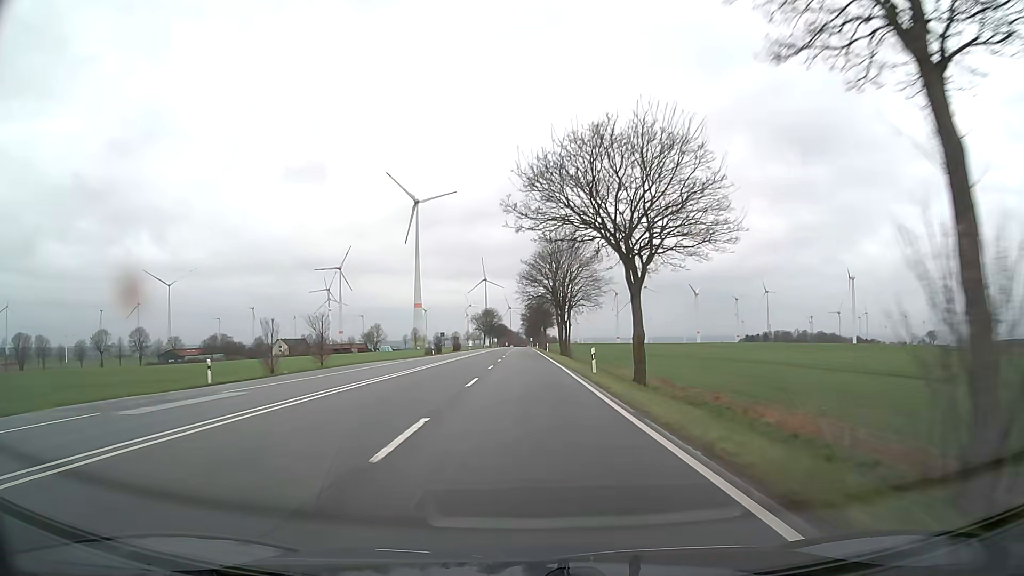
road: primary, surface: asphalt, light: Day
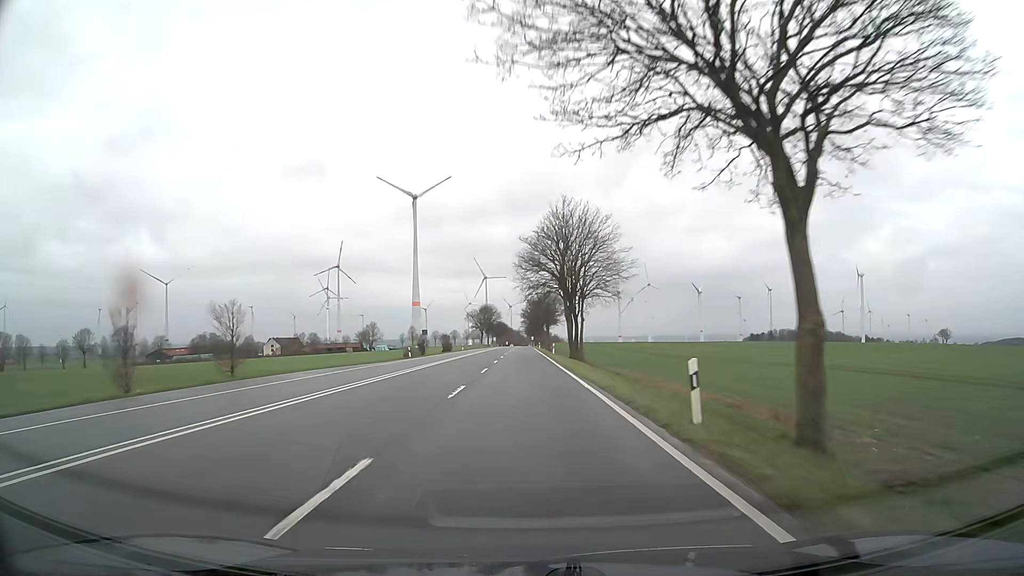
(0.0, +15.9) m; 0°
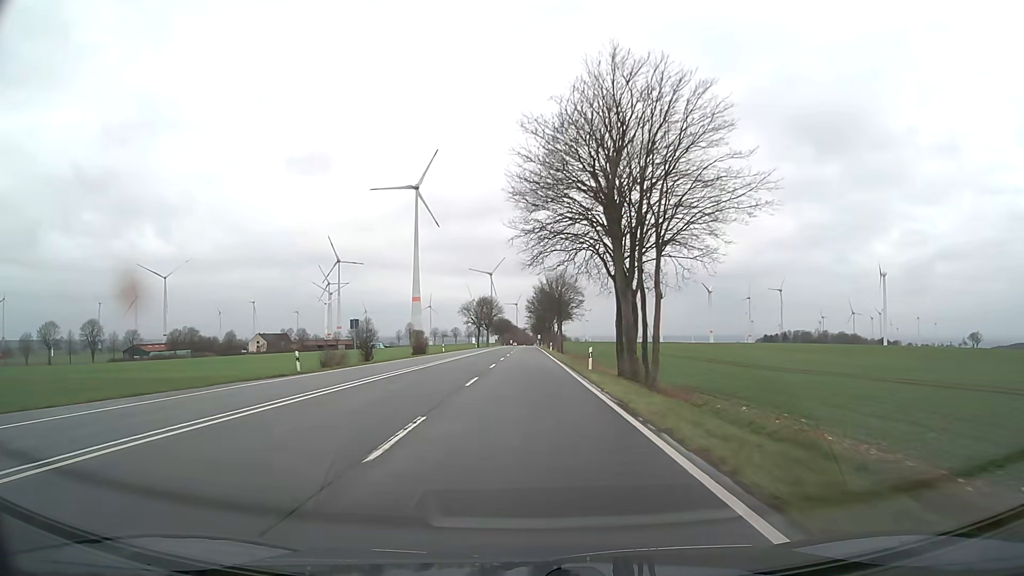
(-0.1, +31.7) m; 0°
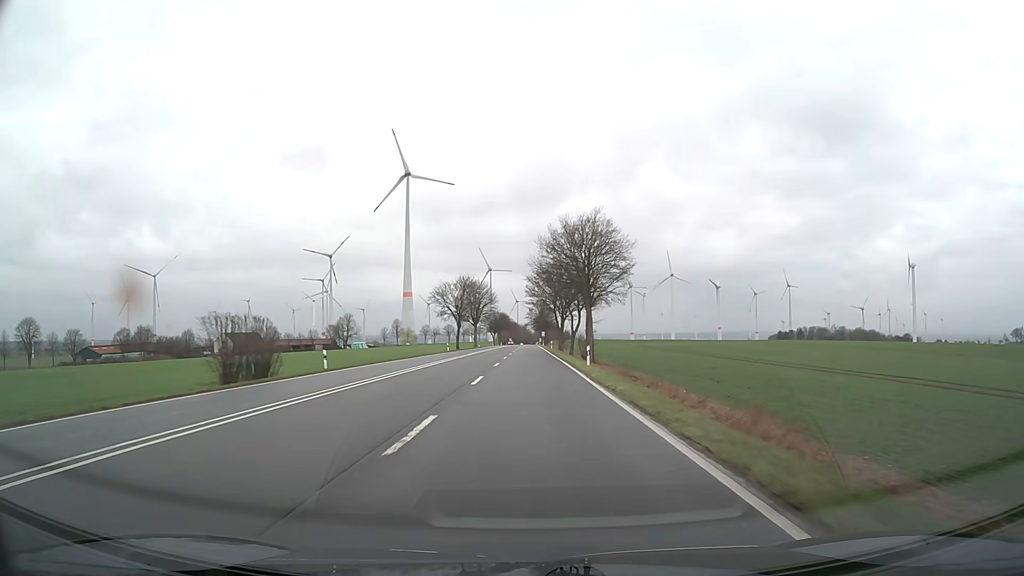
(-0.3, +47.6) m; 0°
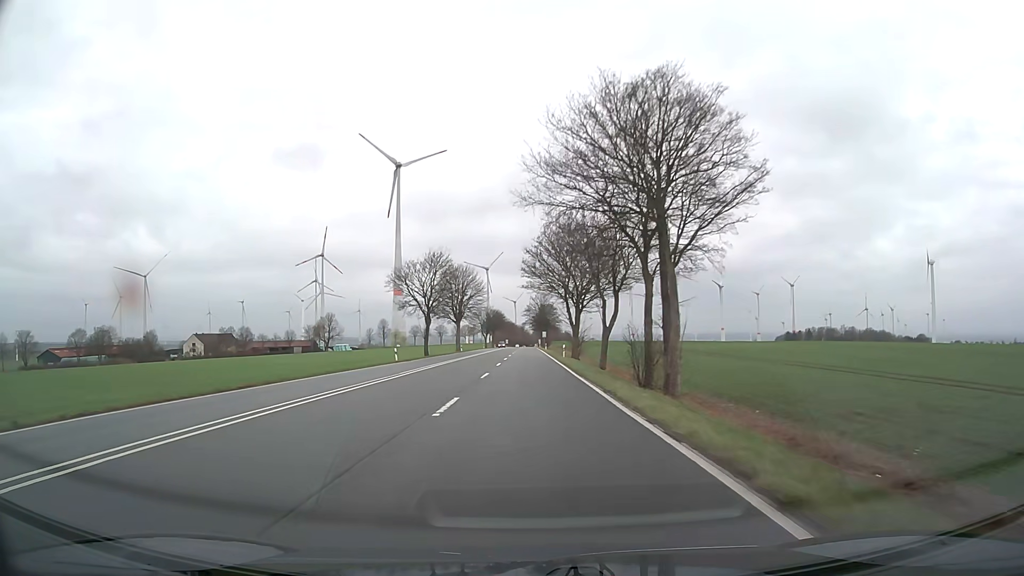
(+0.1, +31.7) m; 0°
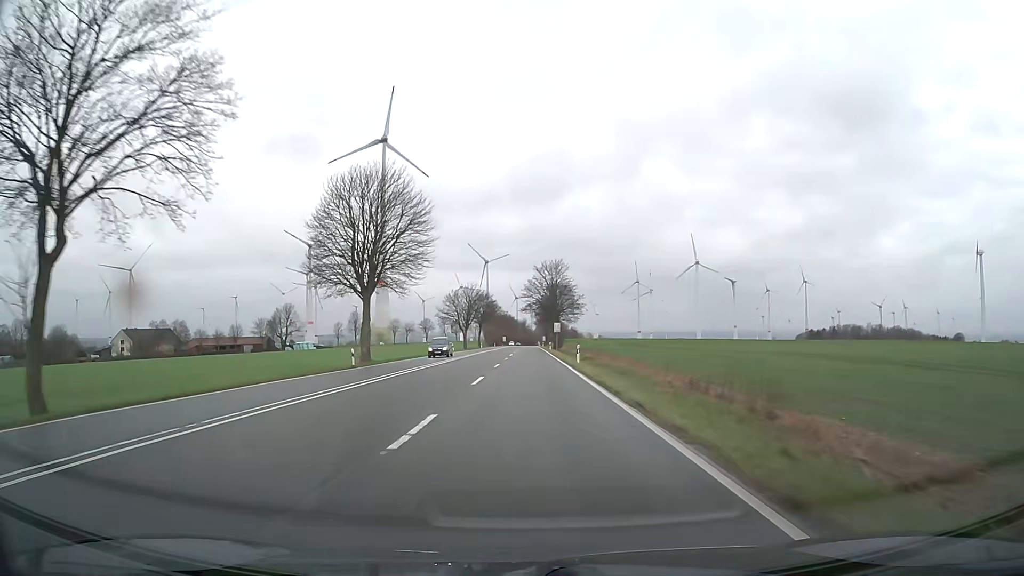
(0.0, +63.4) m; 0°
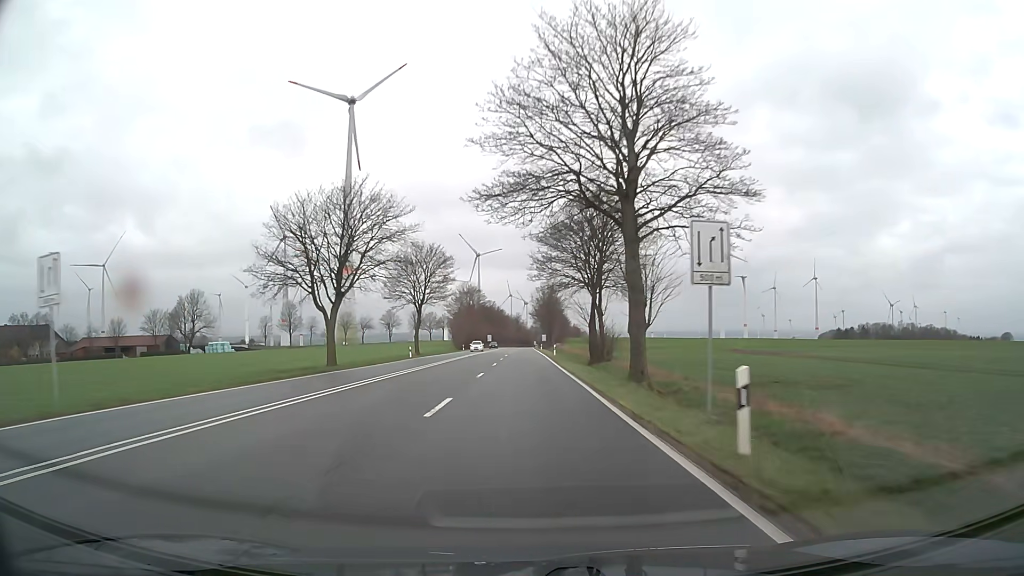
(+0.3, +79.3) m; 0°
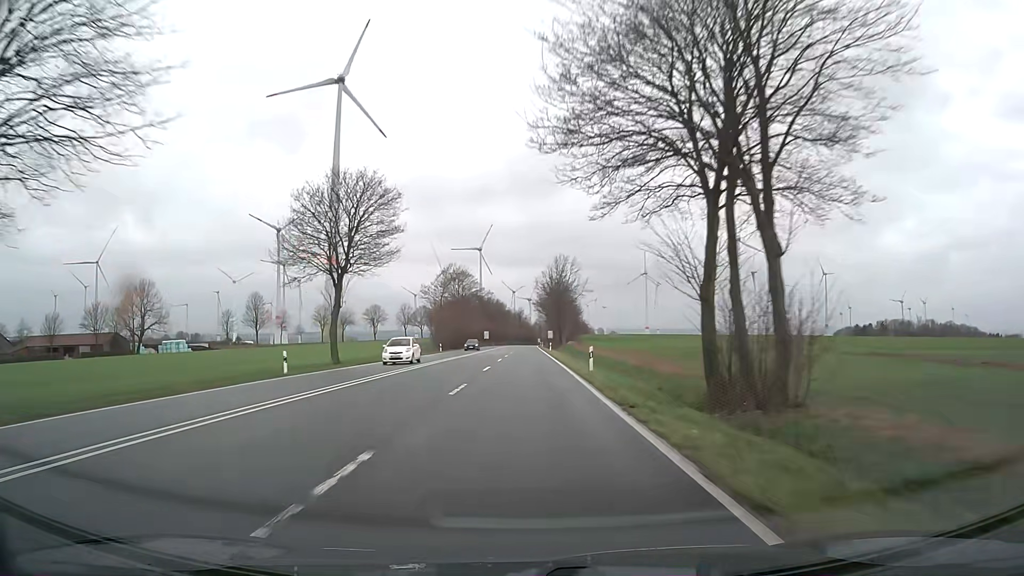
(0.0, +31.7) m; 0°
(0, +10) (0, +20) (0, +30) (0, +40) (0, +50) (0, +60) (0, +70) (0, +80) (0, +90) (0, +100) m
